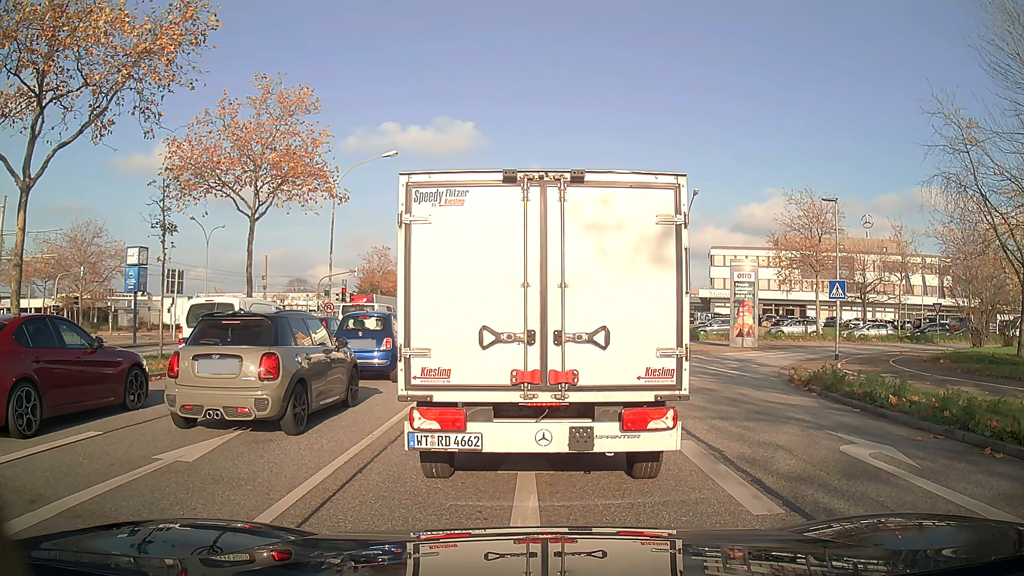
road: primary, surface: asphalt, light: Day
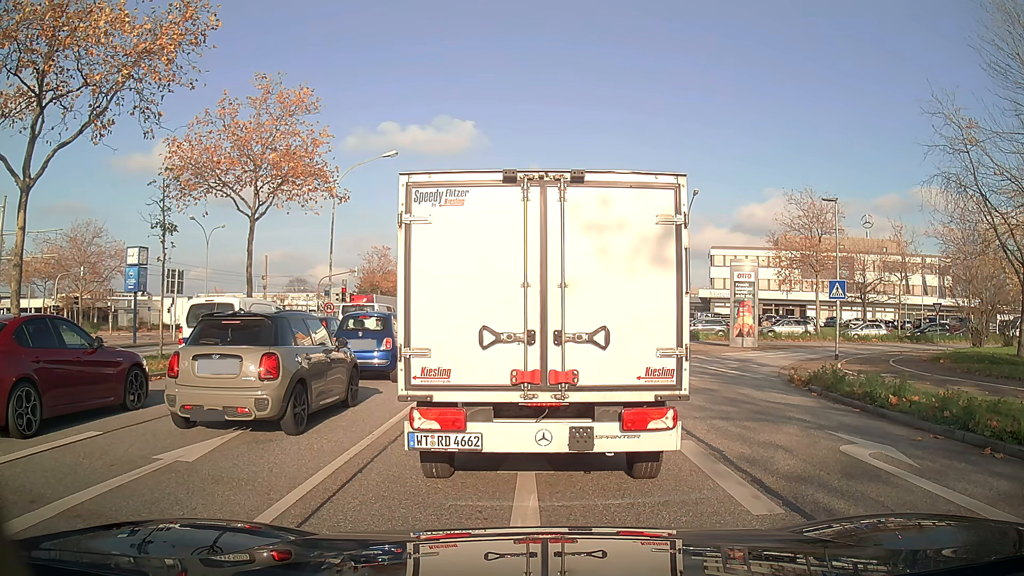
(0.0, 0.0) m; 0°
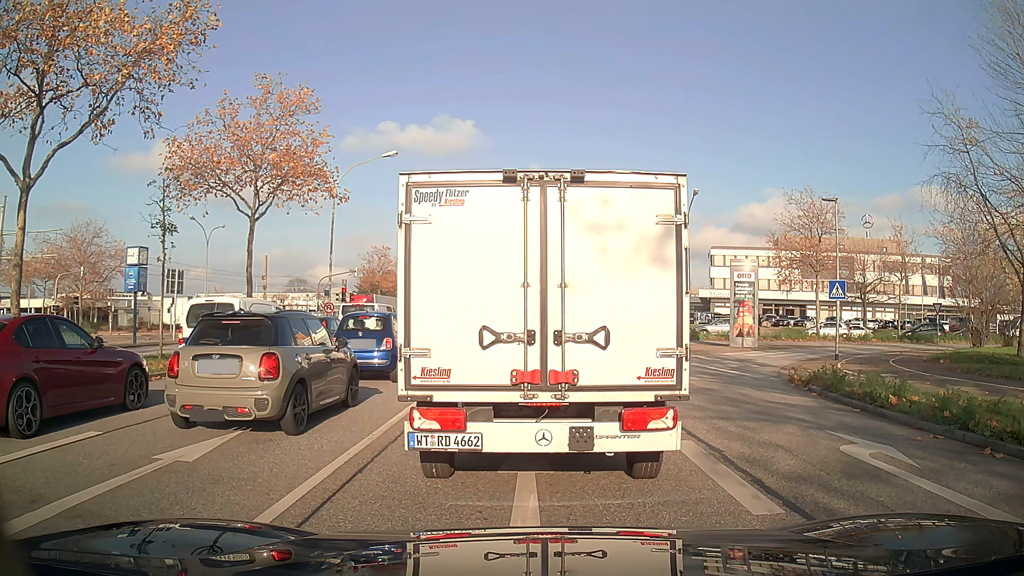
(0.0, 0.0) m; 0°
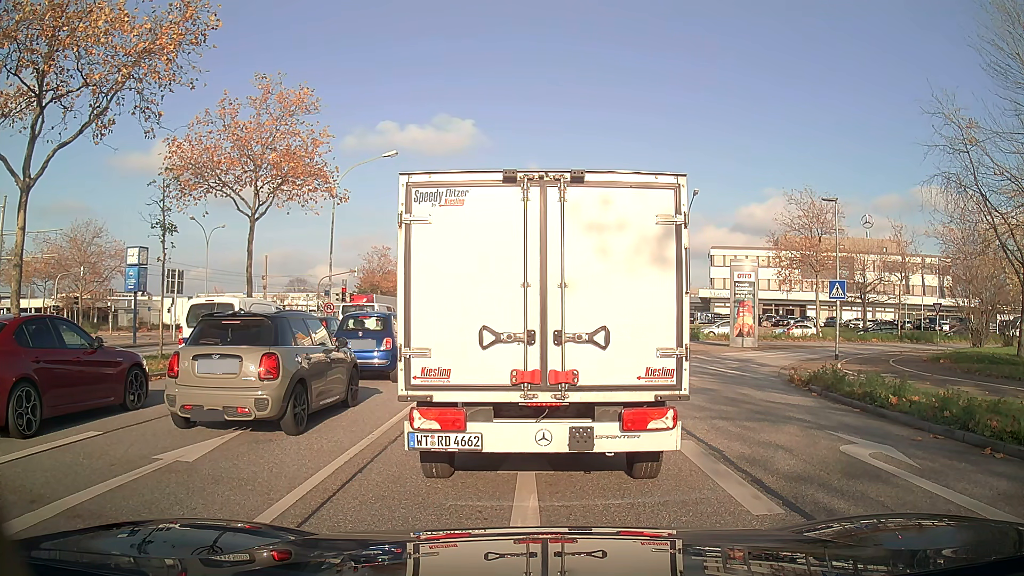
(0.0, 0.0) m; 0°
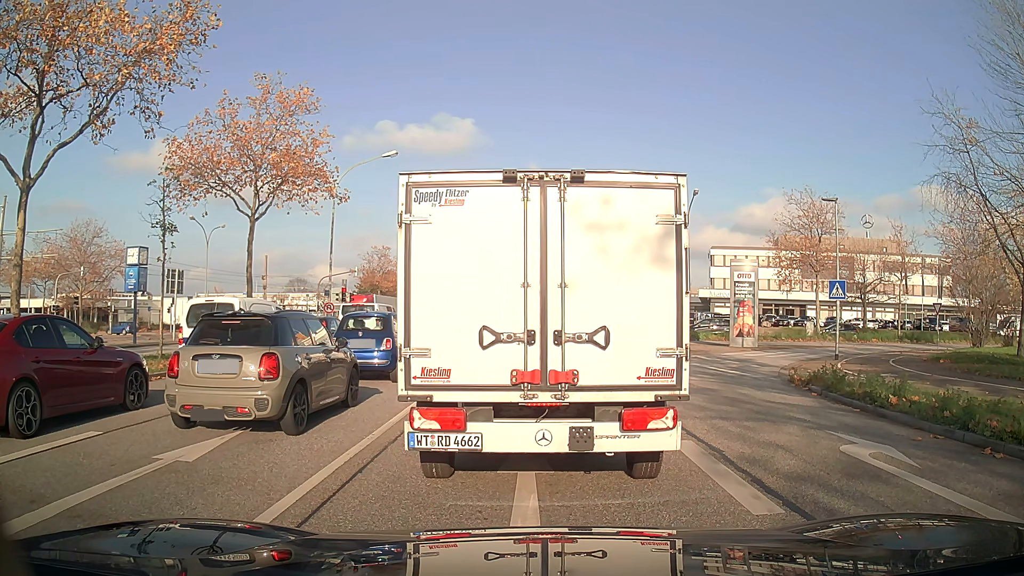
(0.0, 0.0) m; 0°
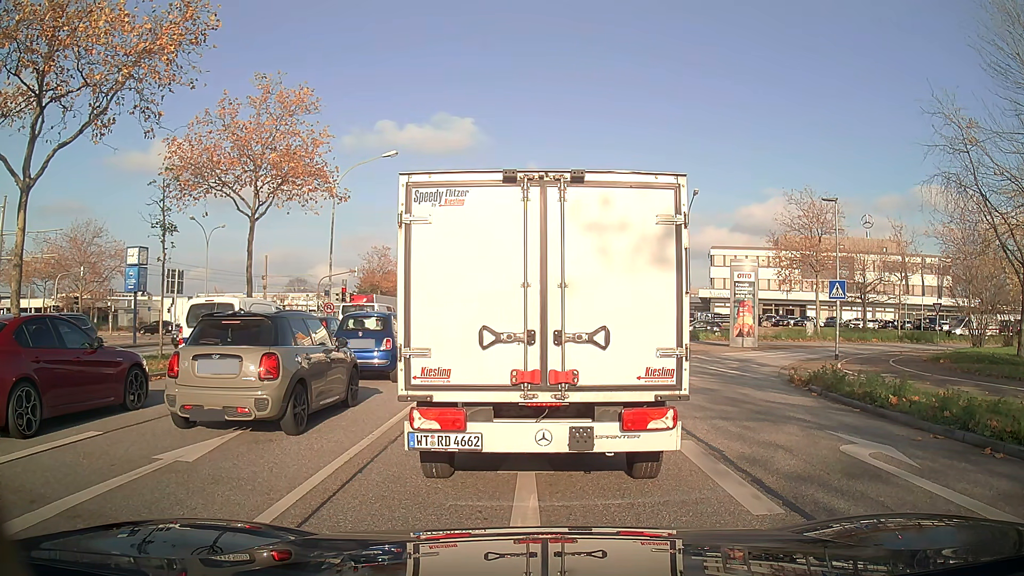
(0.0, 0.0) m; 0°
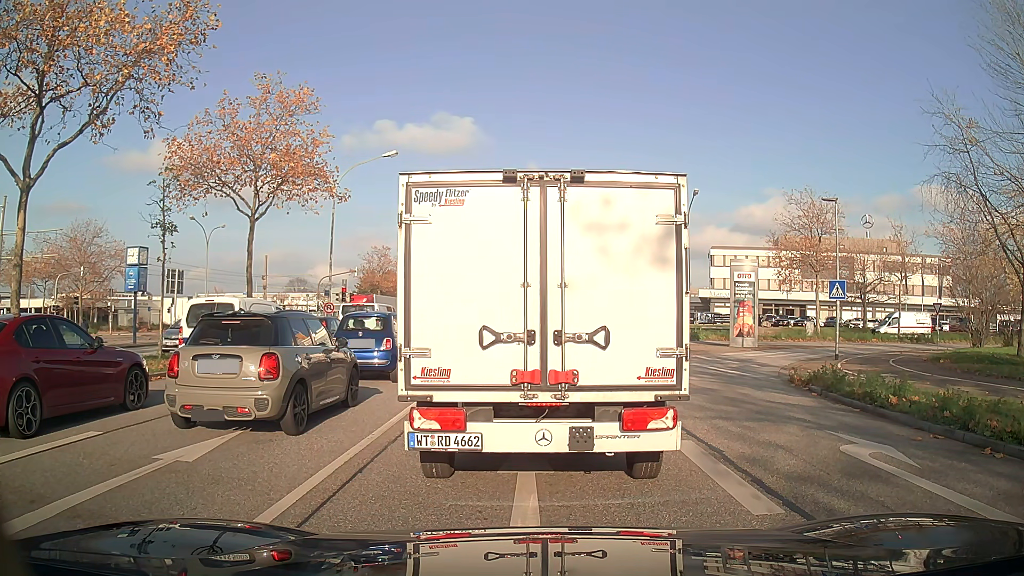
(0.0, 0.0) m; 0°
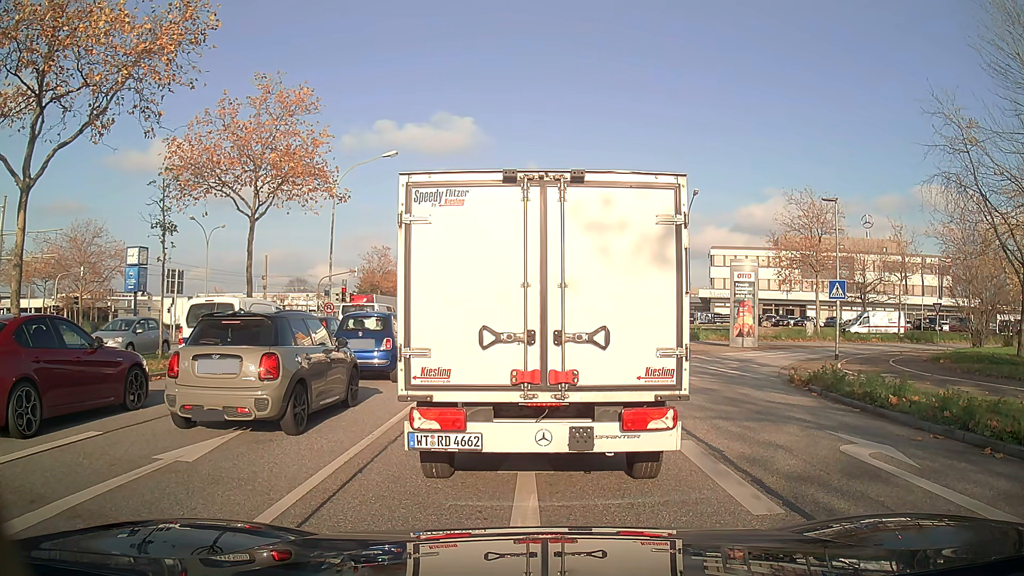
(0.0, 0.0) m; 0°
(0, +10) (0, +20) (0, +30) (0, +40) (0, +50) (0, +60) (0, +70) (0, +80) (-1, +90) (-1, +100) m
